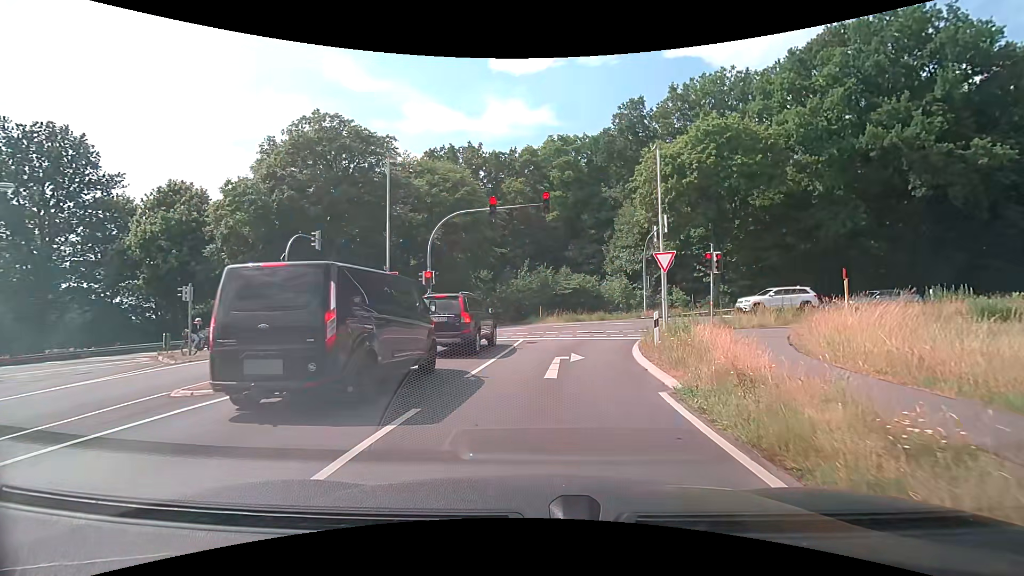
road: tertiary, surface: asphalt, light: Day
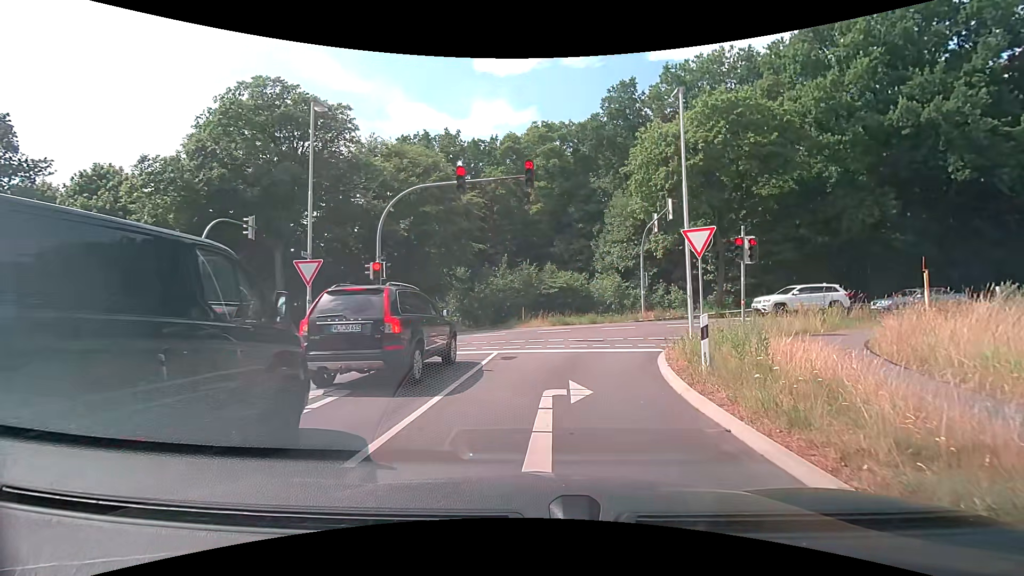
(+0.1, +5.4) m; +3°
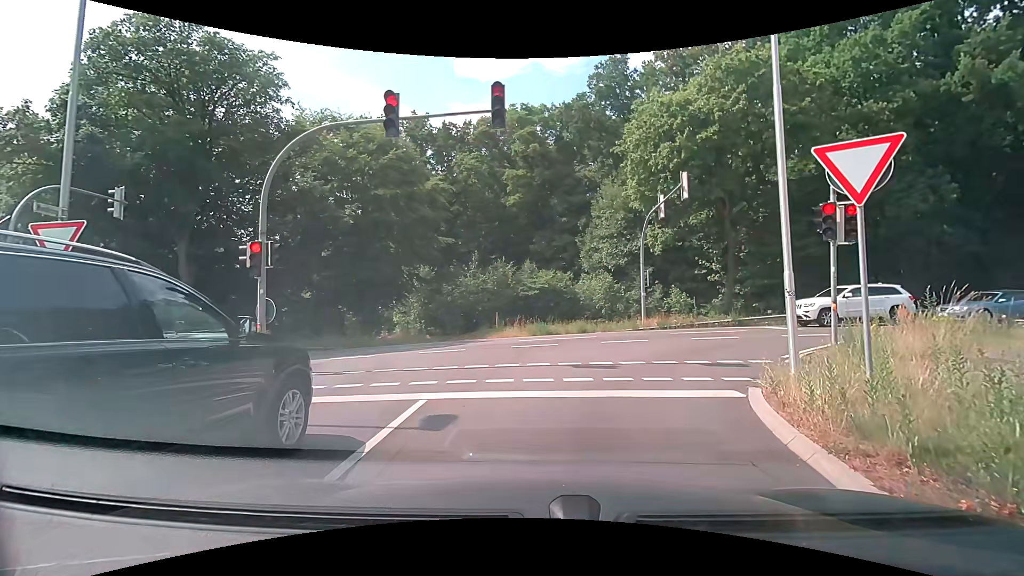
(0.0, +6.6) m; +2°
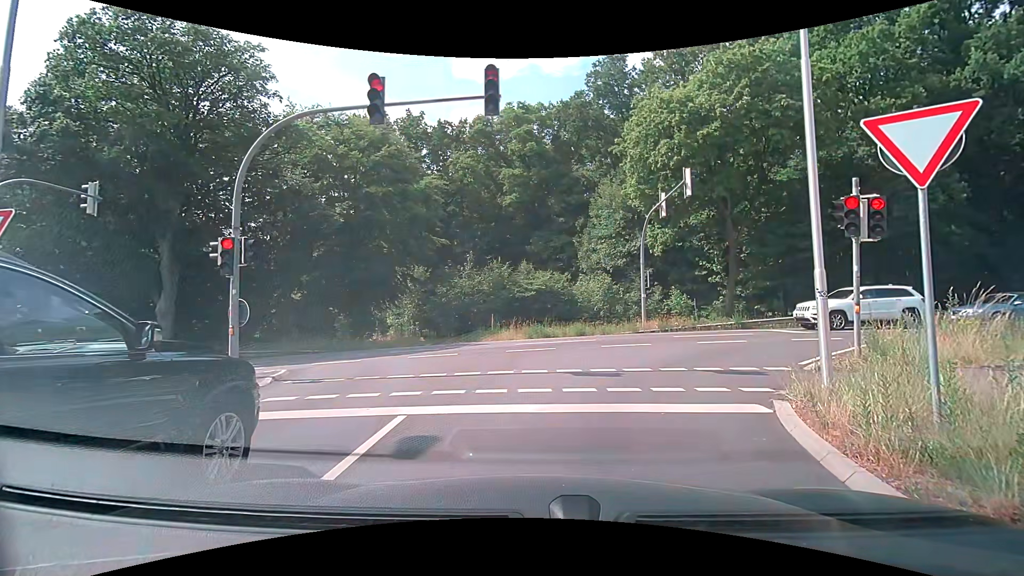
(0.0, +0.9) m; -2°
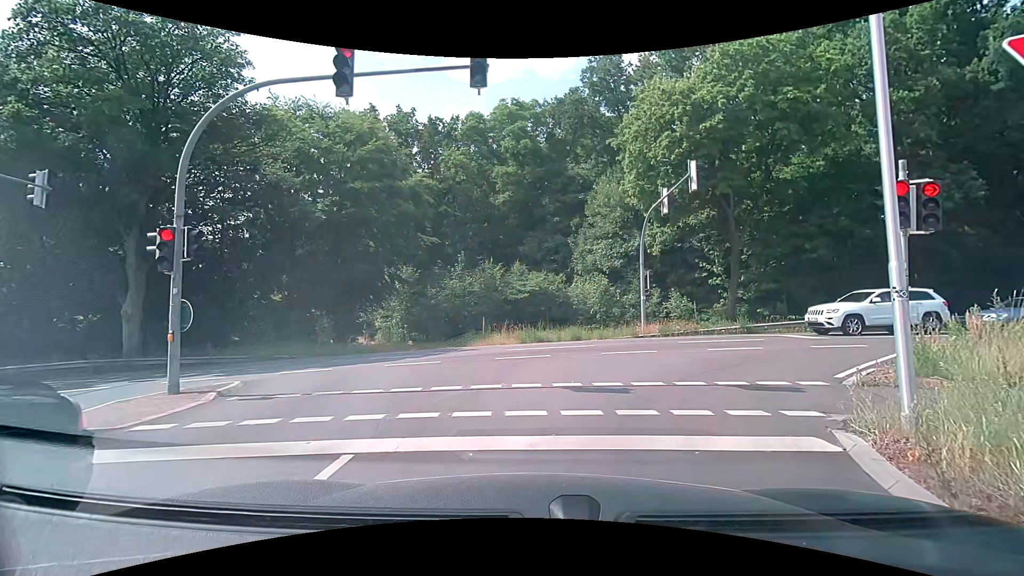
(0.0, +1.6) m; 0°
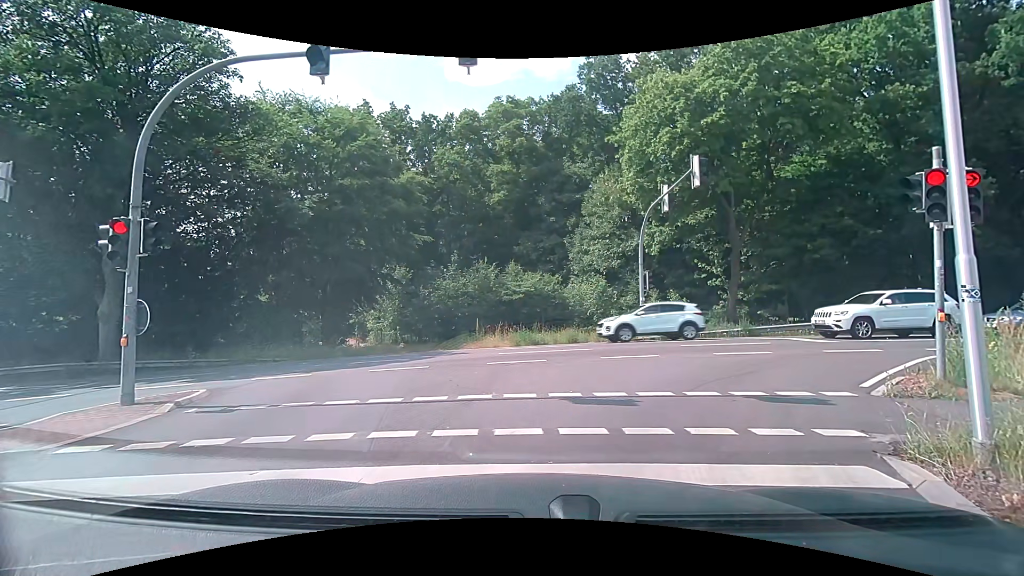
(0.0, +0.9) m; 0°
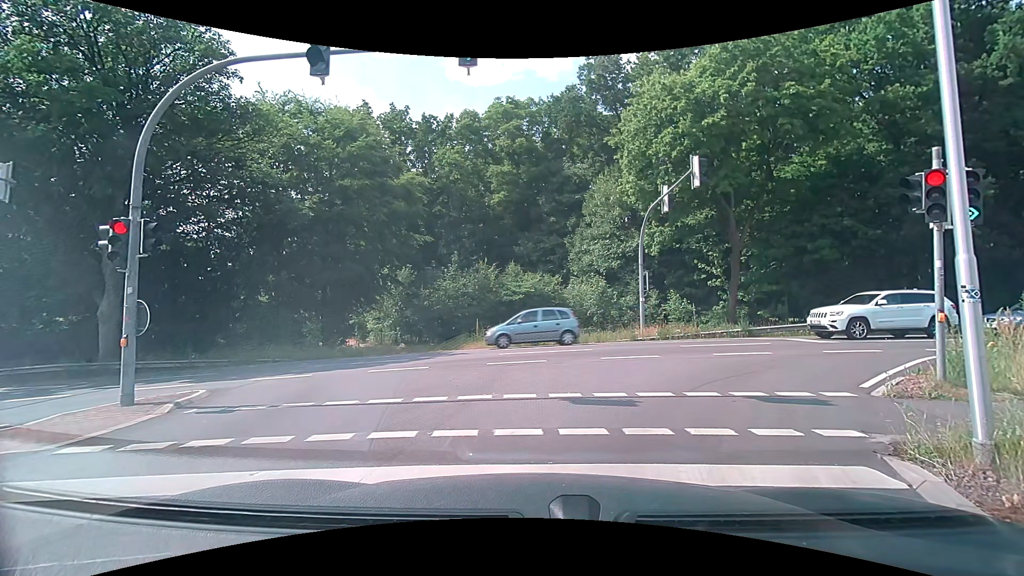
(0.0, +0.1) m; 0°
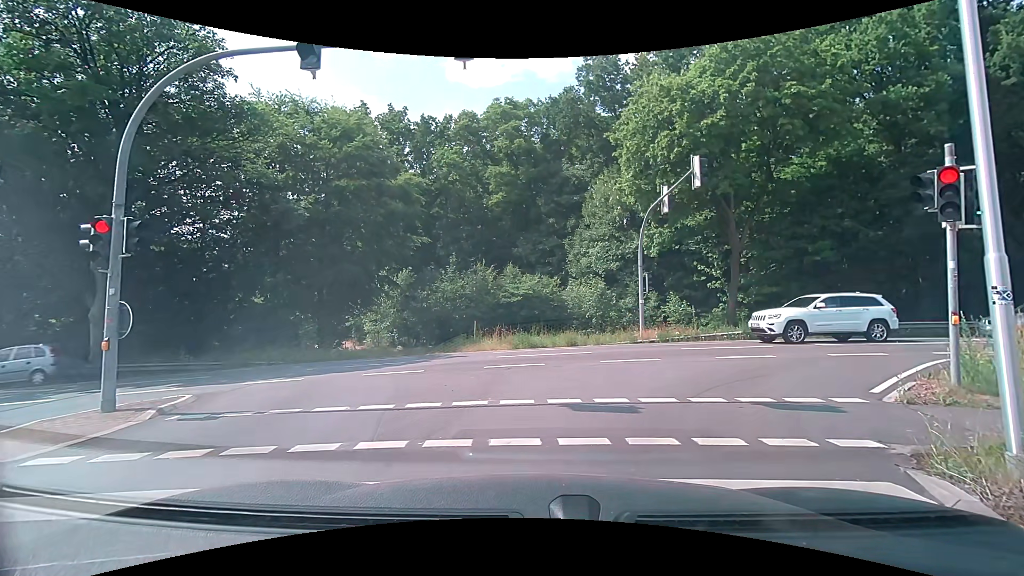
(0.0, +0.3) m; 0°
